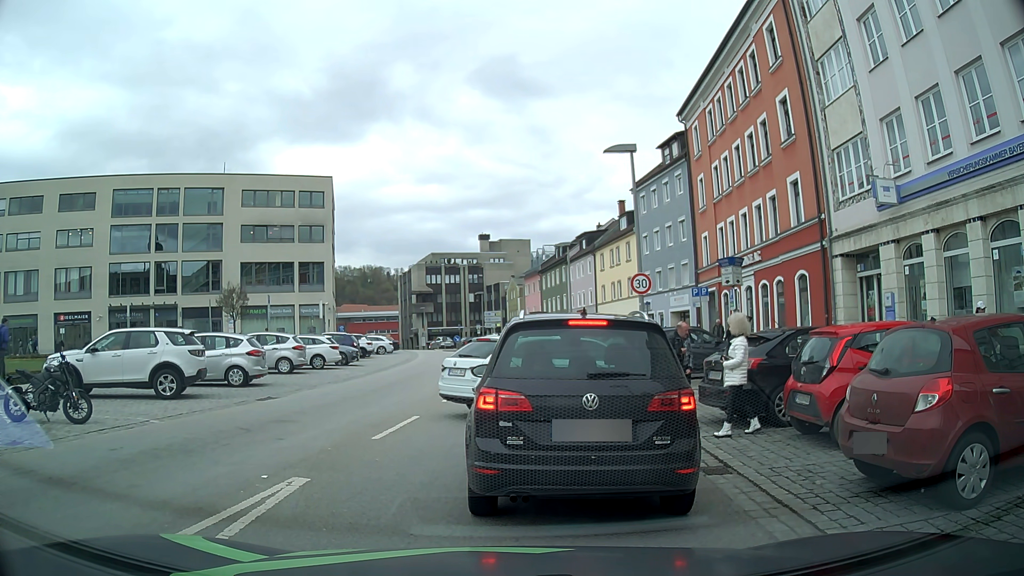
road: tertiary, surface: asphalt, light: Day
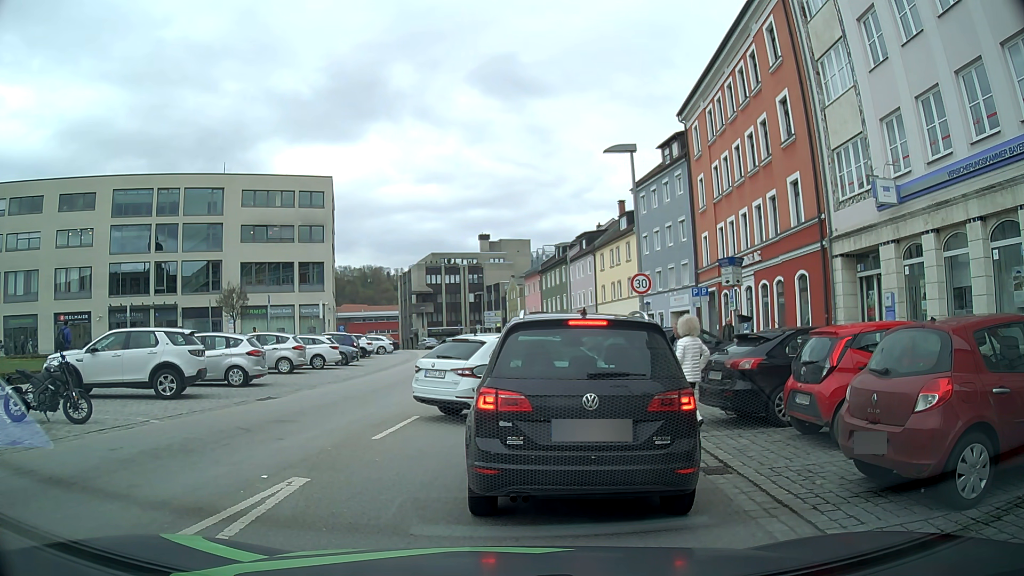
(0.0, 0.0) m; 0°
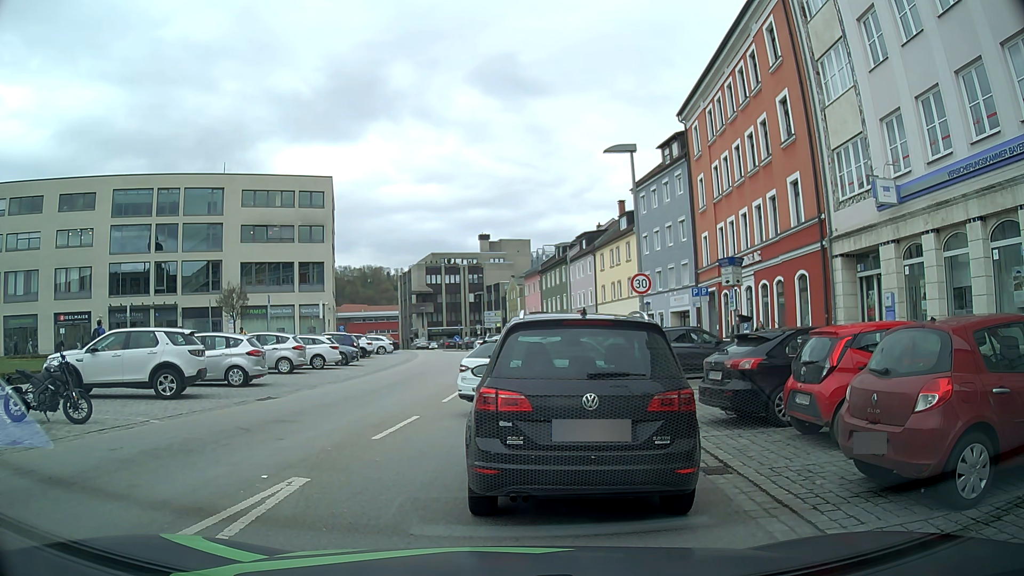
(0.0, 0.0) m; 0°
